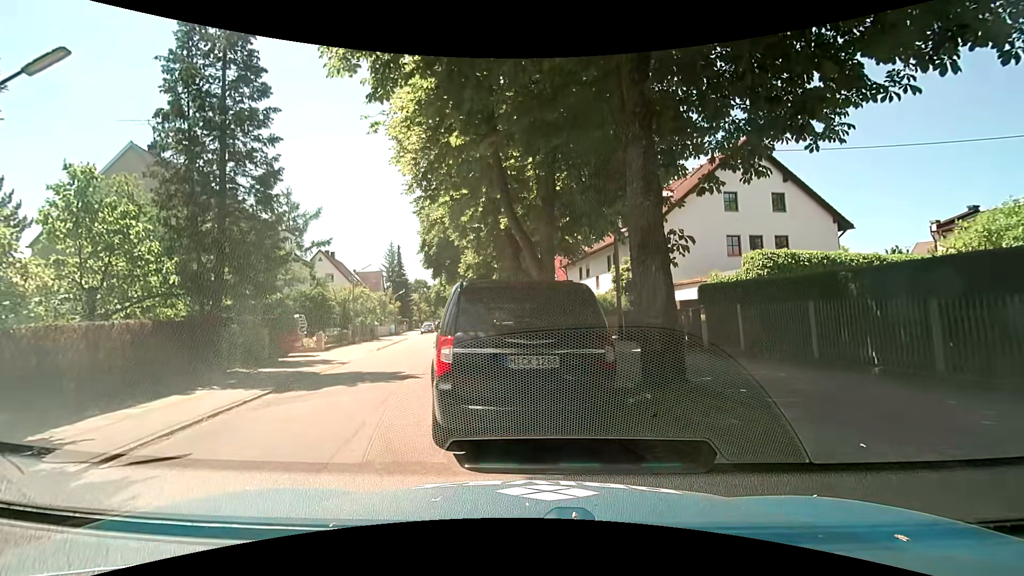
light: Day
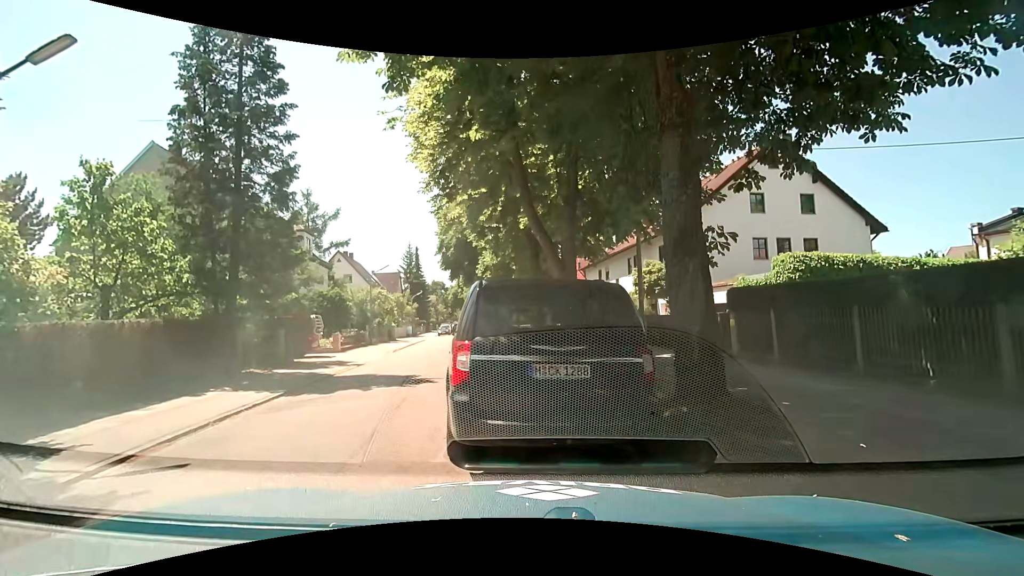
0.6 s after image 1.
(0.0, +0.5) m; 0°
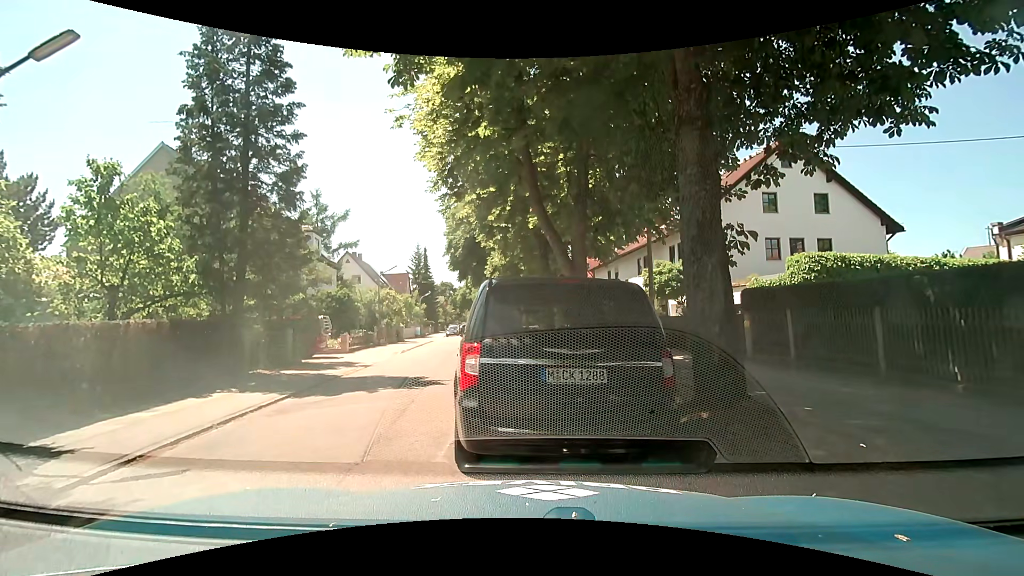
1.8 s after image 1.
(0.0, +0.3) m; 0°
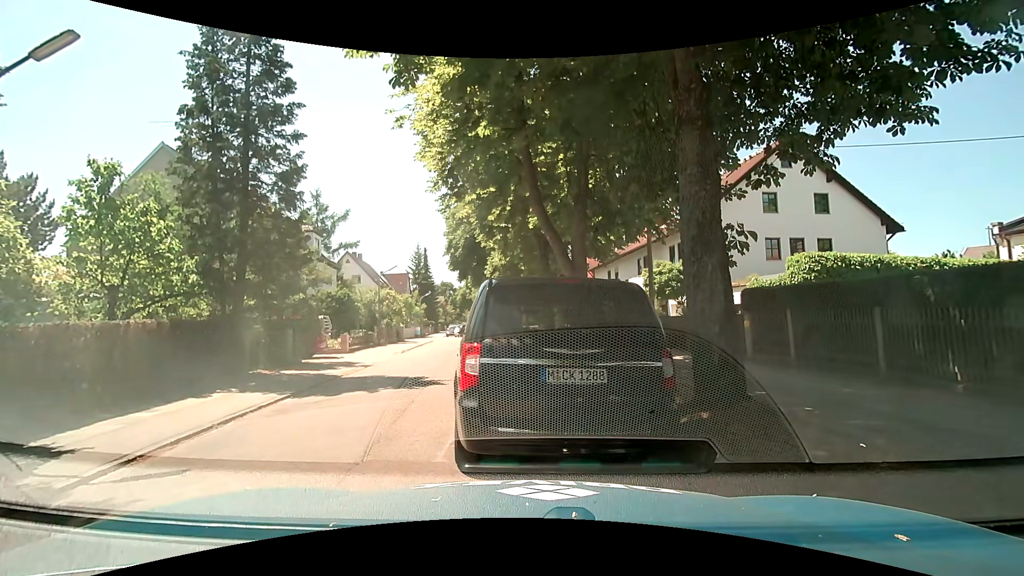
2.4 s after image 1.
(0.0, 0.0) m; 0°
